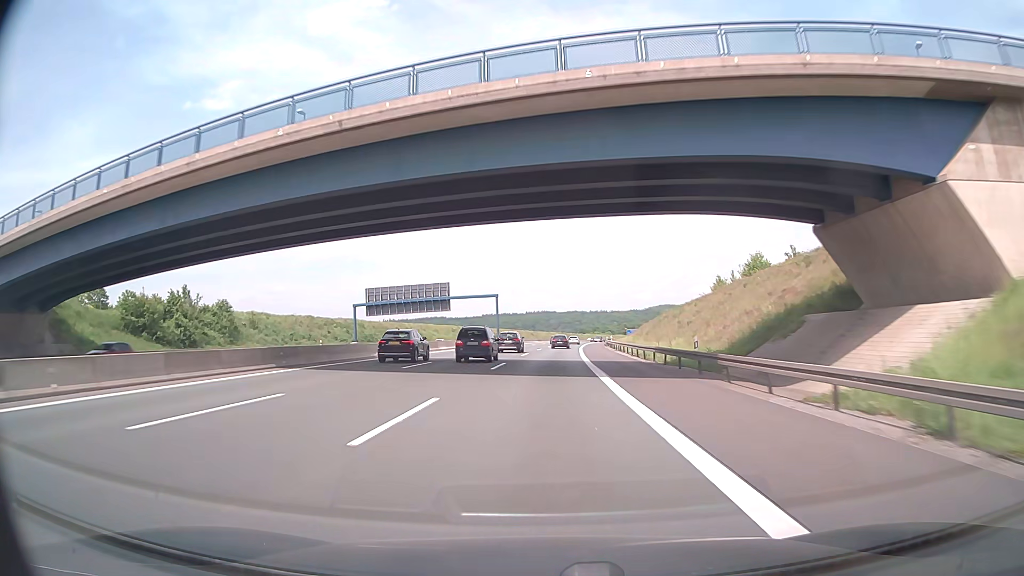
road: motorway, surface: asphalt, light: Day
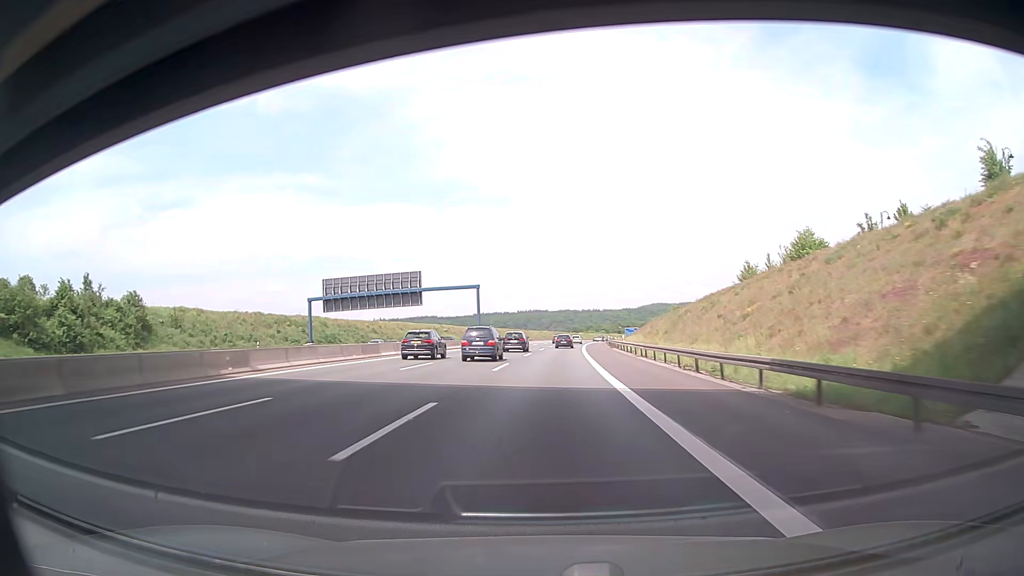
(+0.1, +19.0) m; 0°
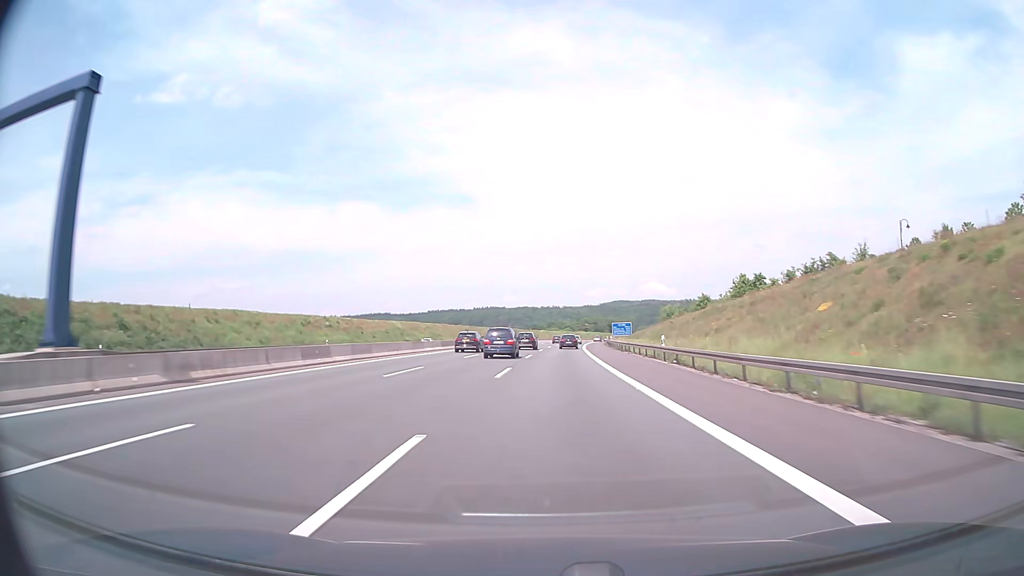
(+1.7, +76.0) m; +3°
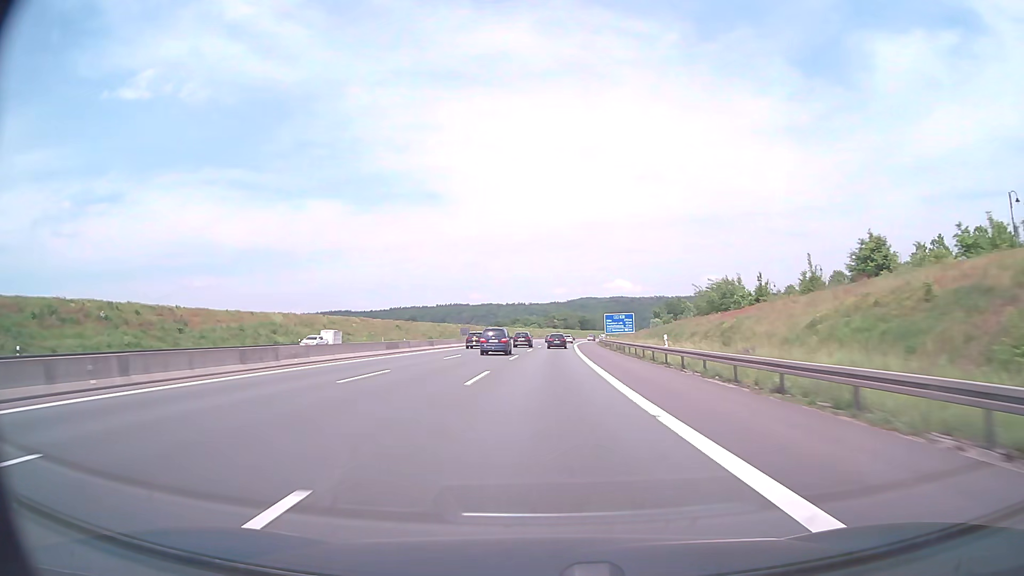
(+1.8, +57.0) m; +3°
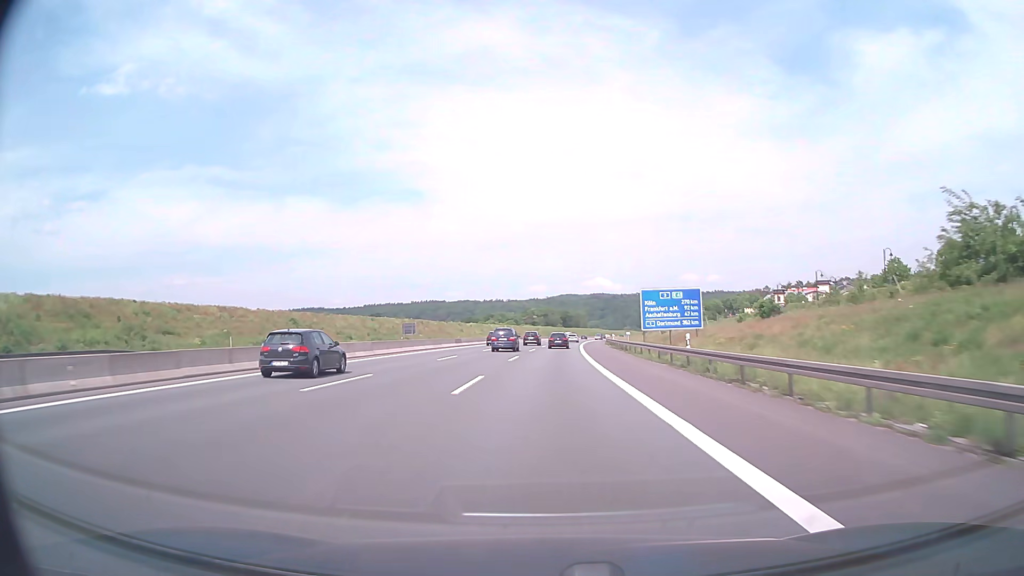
(+0.9, +56.7) m; +2°
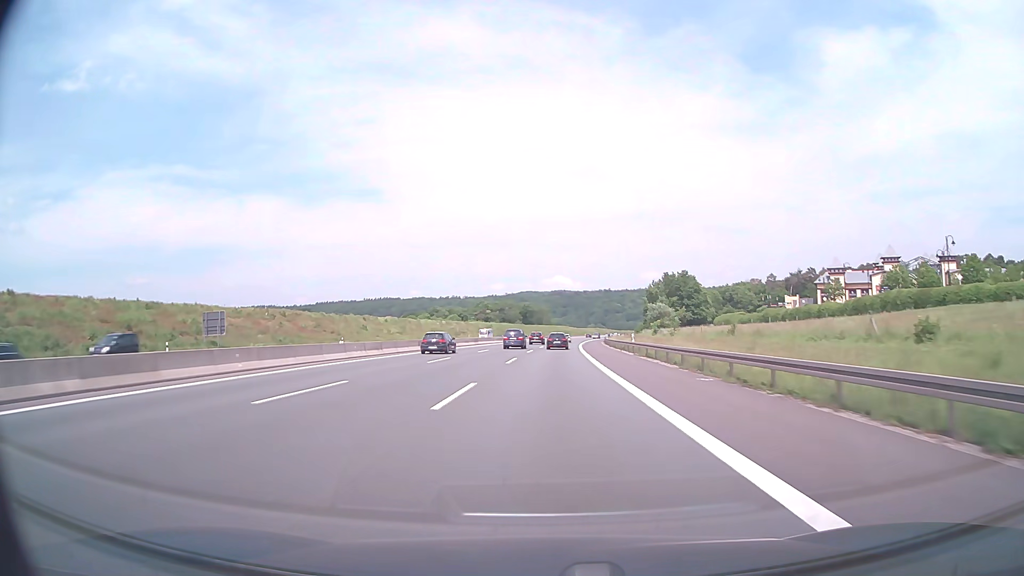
(+2.2, +74.6) m; +3°
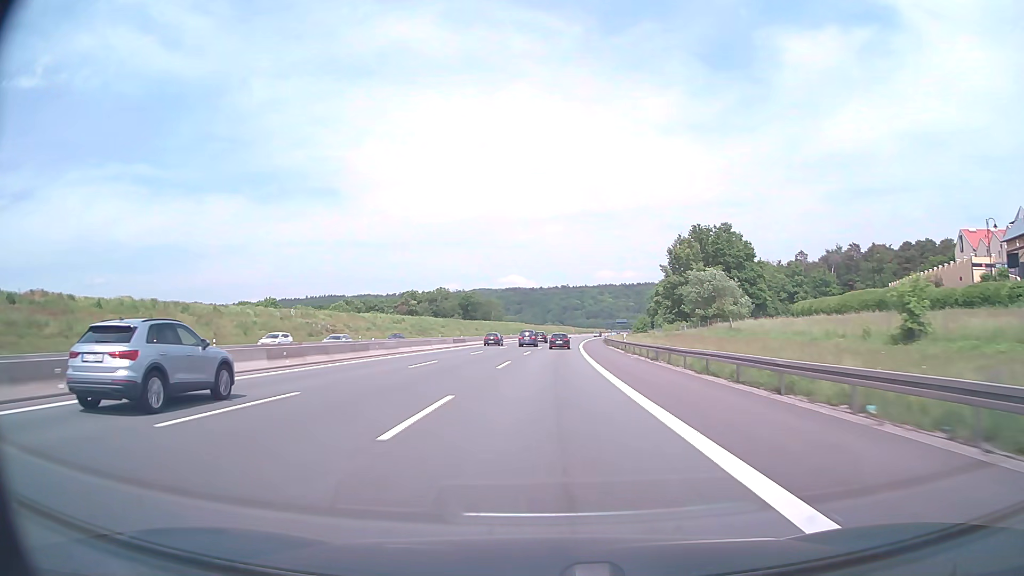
(+3.3, +93.2) m; +4°
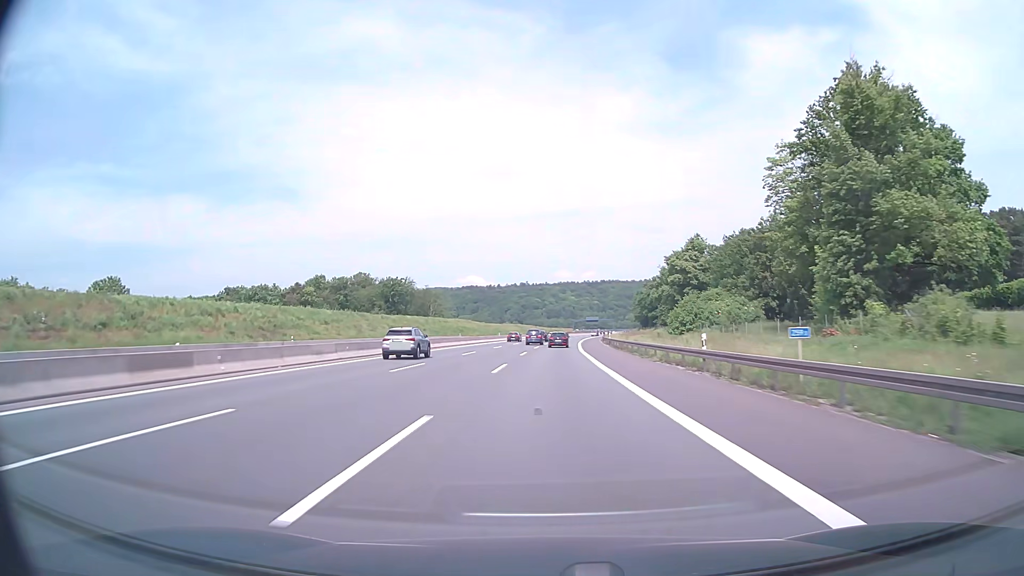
(+2.1, +75.6) m; +3°
(0, +10) (0, +20) (0, +30) (+1, +40) (+1, +50) (+2, +60) (+2, +70) (+3, +80) (+3, +90) (+4, +100) m
